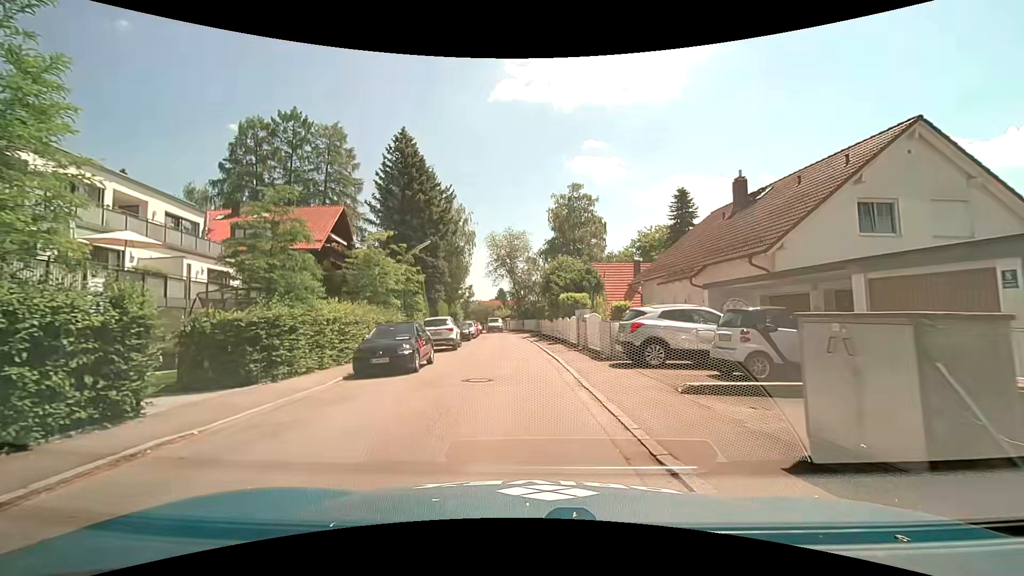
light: Day
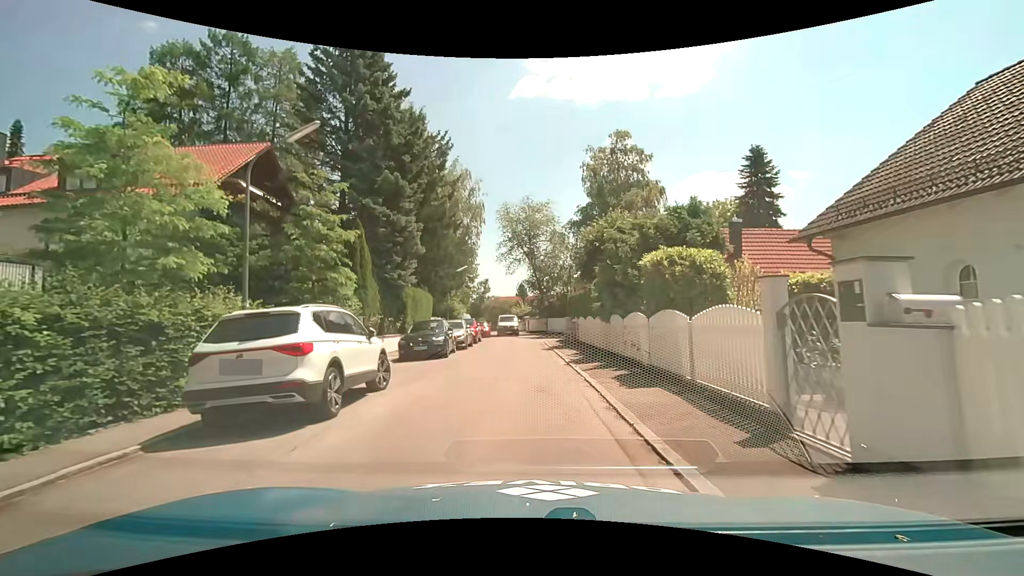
(-0.3, +17.3) m; -2°
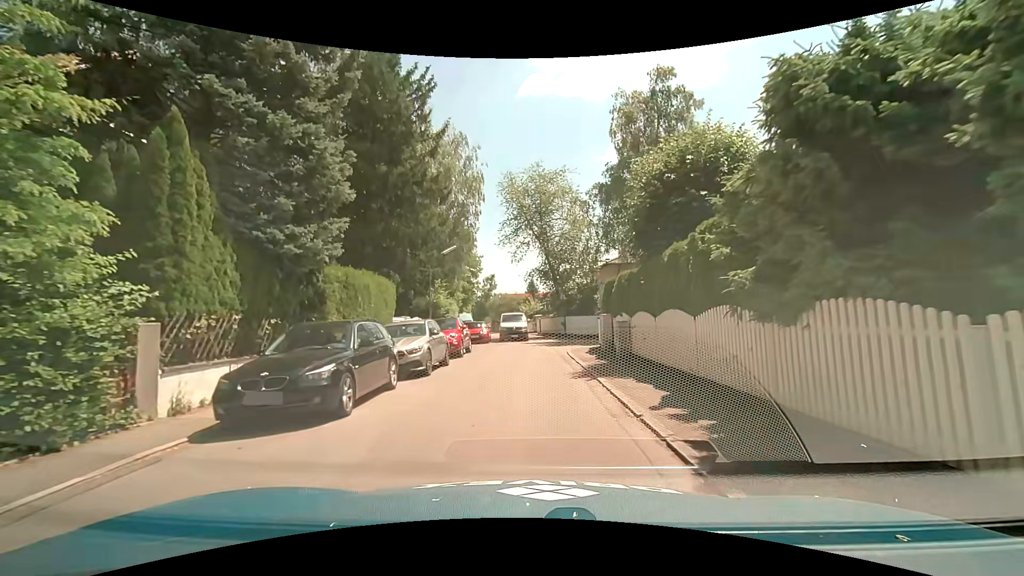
(-0.2, +11.3) m; -1°
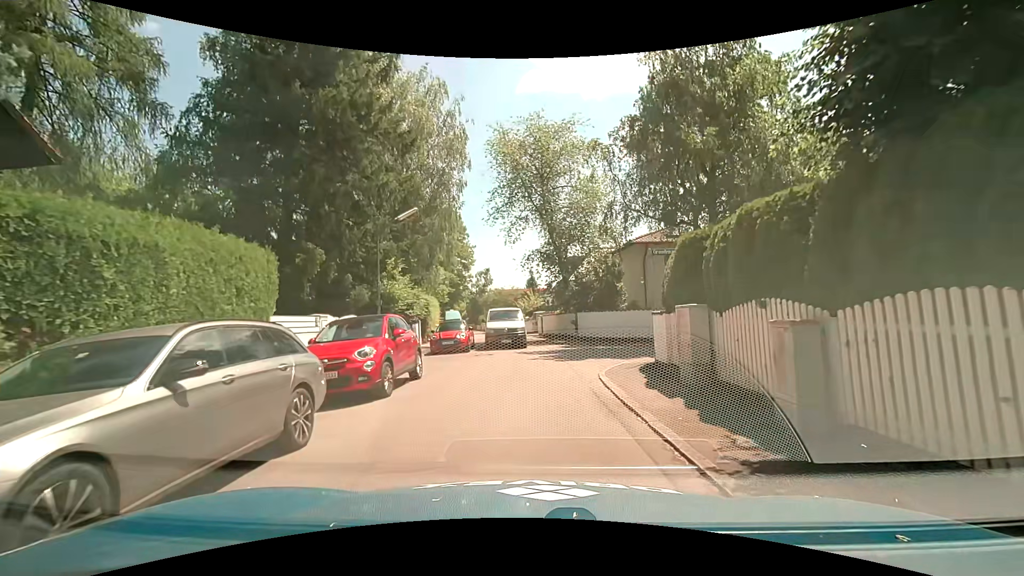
(0.0, +9.9) m; +1°
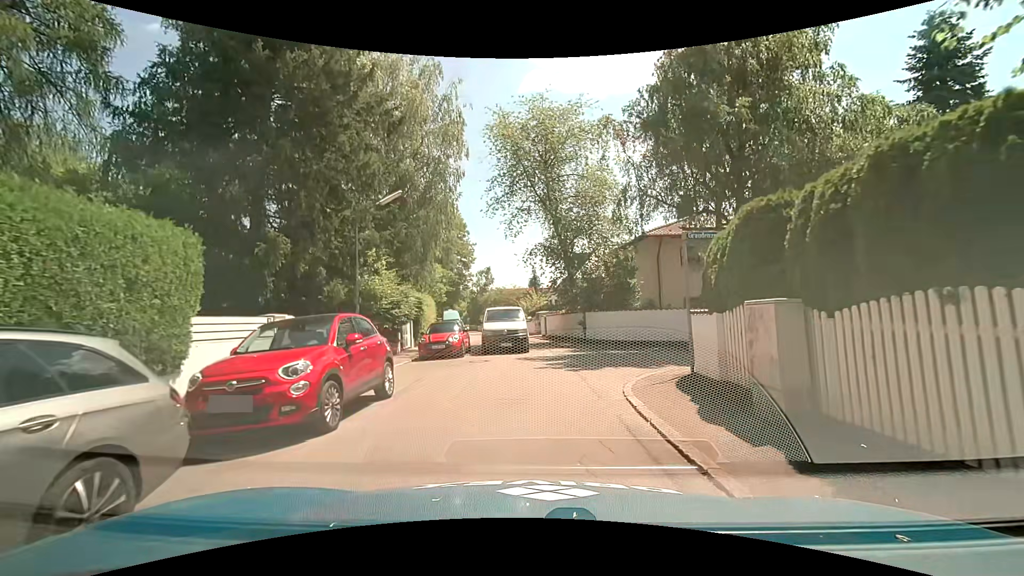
(-0.1, +2.7) m; -1°
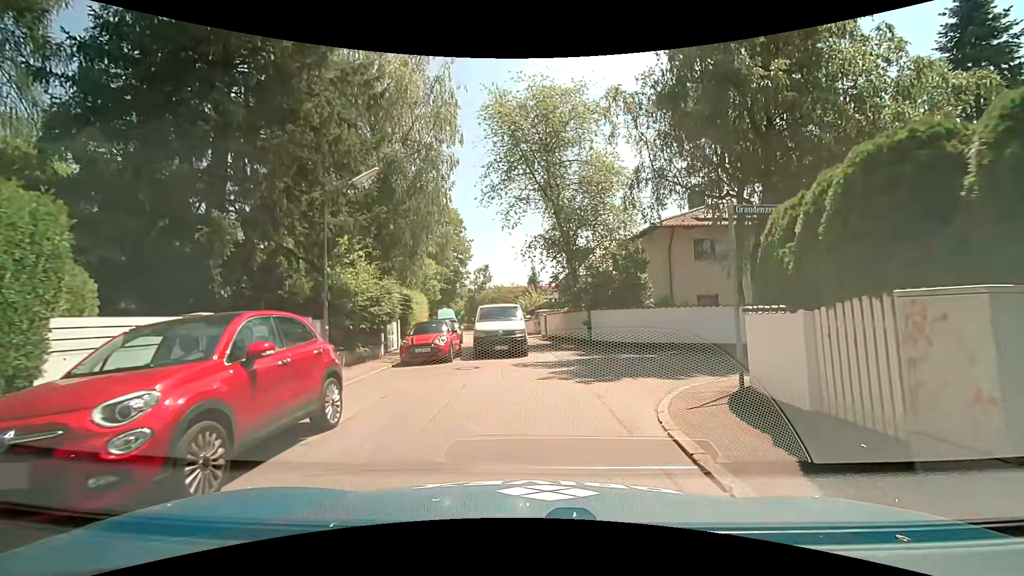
(0.0, +2.5) m; +2°
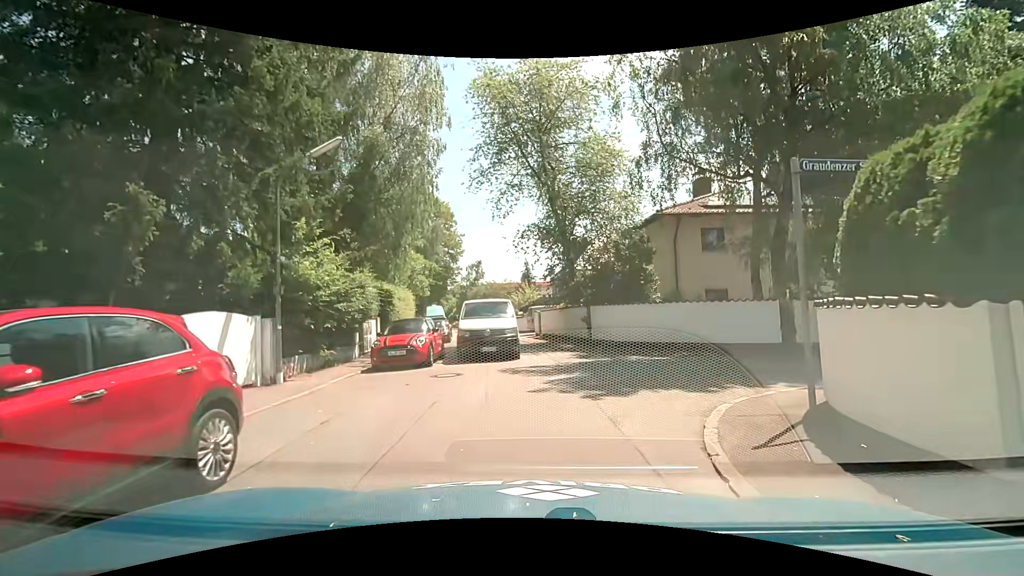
(-0.1, +2.2) m; 0°
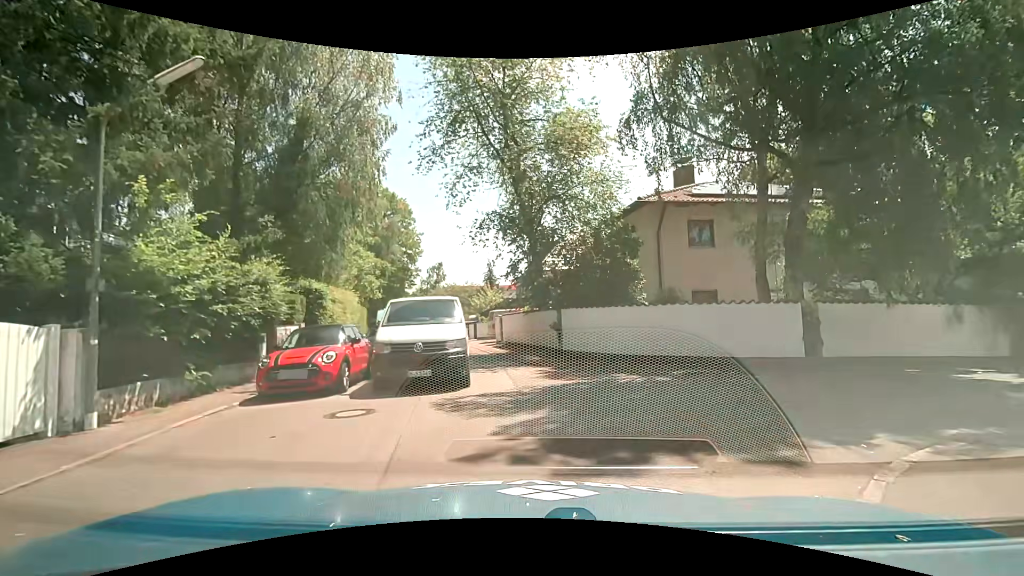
(+0.1, +3.8) m; +4°
